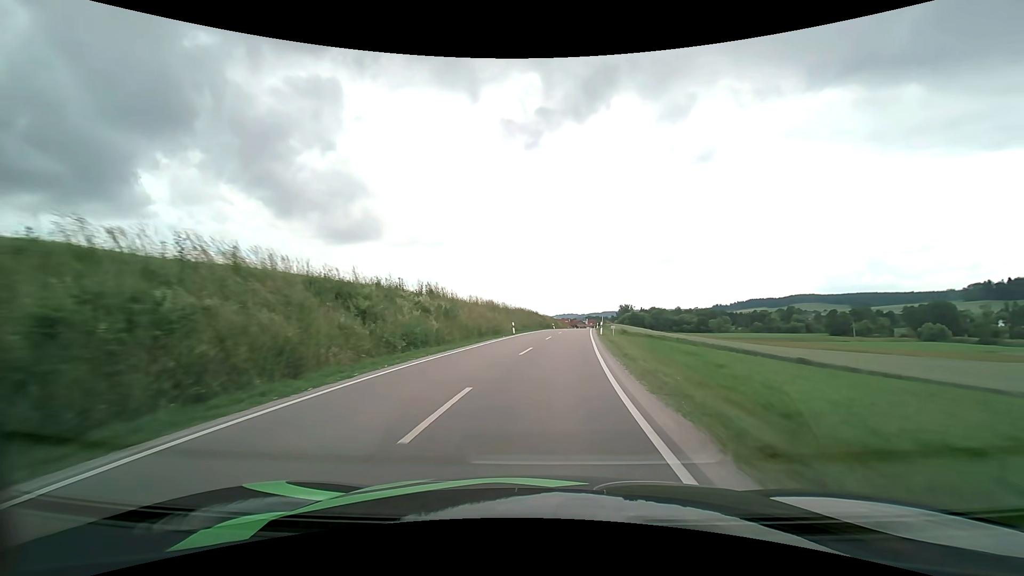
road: secondary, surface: asphalt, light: Day
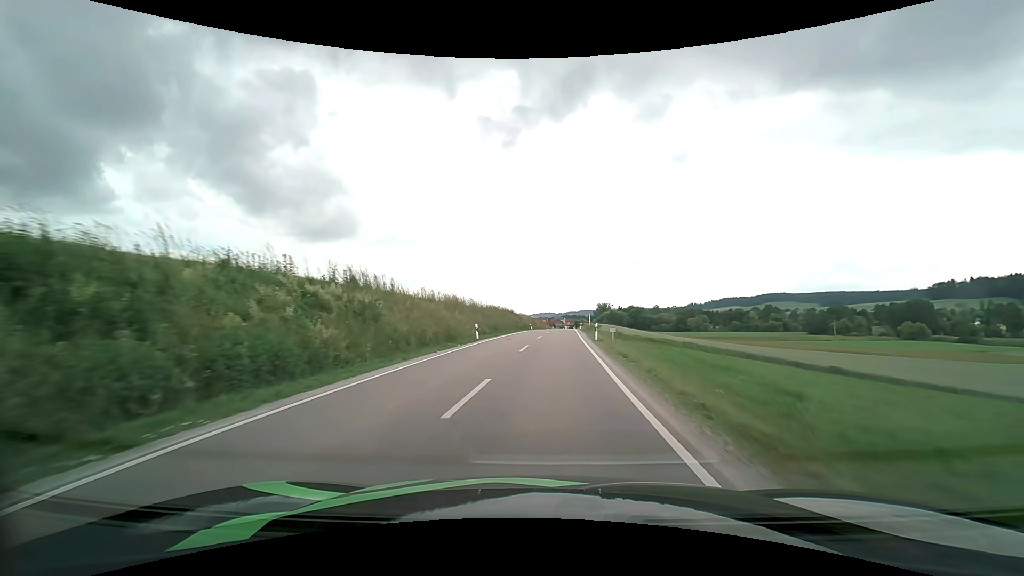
(+0.3, +10.8) m; +3°
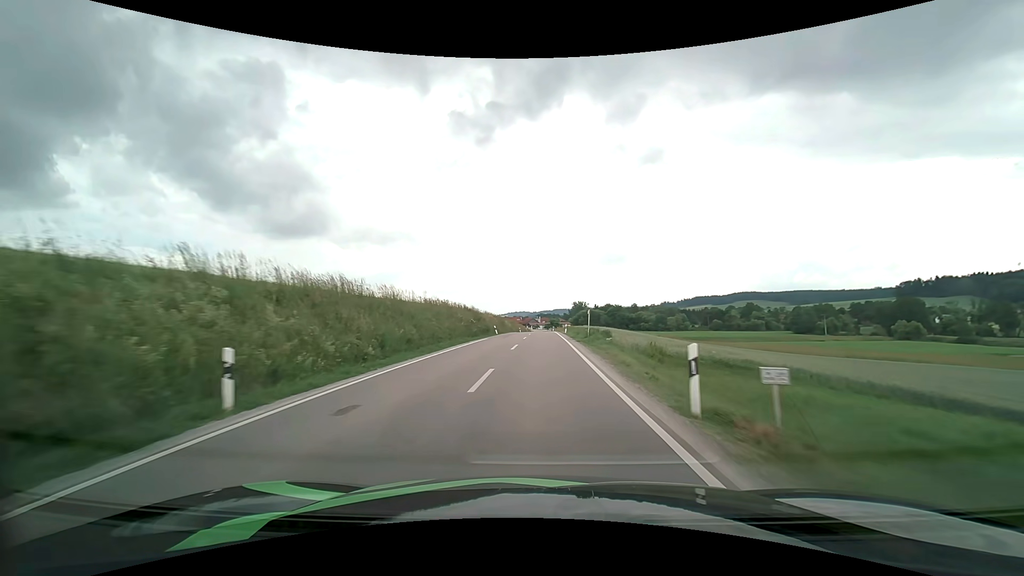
(+0.7, +21.9) m; +3°
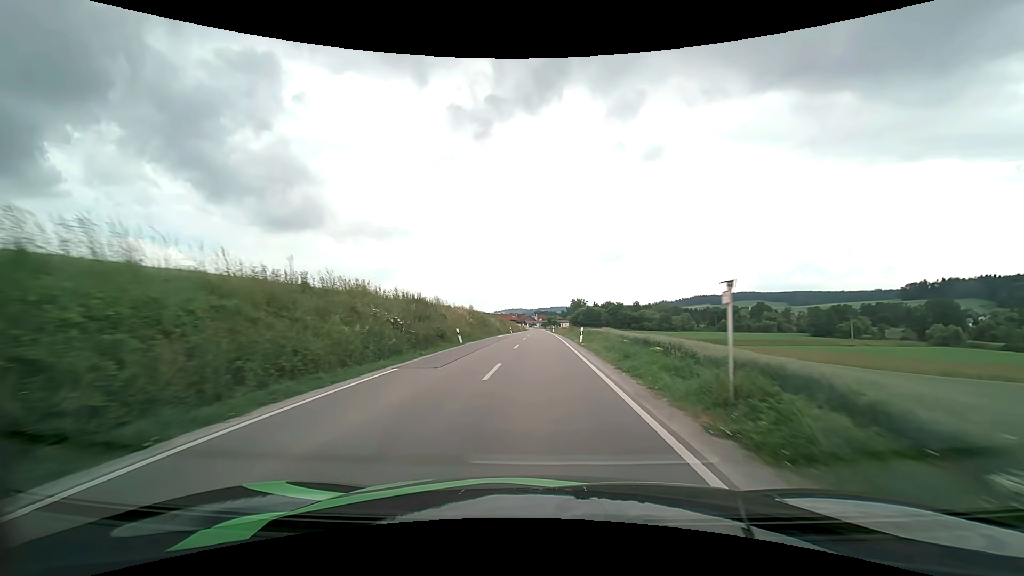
(+0.1, +22.3) m; 0°
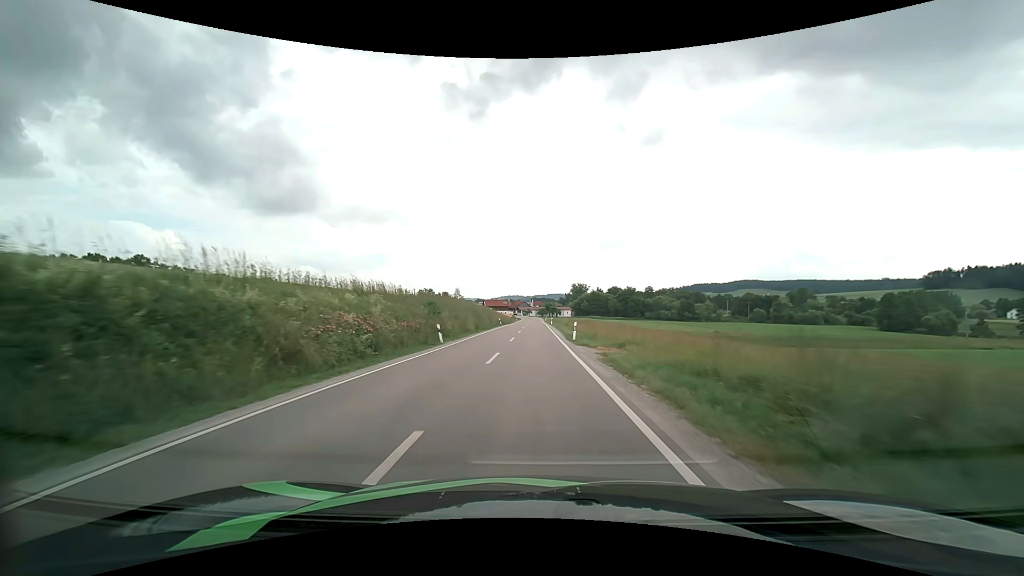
(+0.5, +57.3) m; 0°
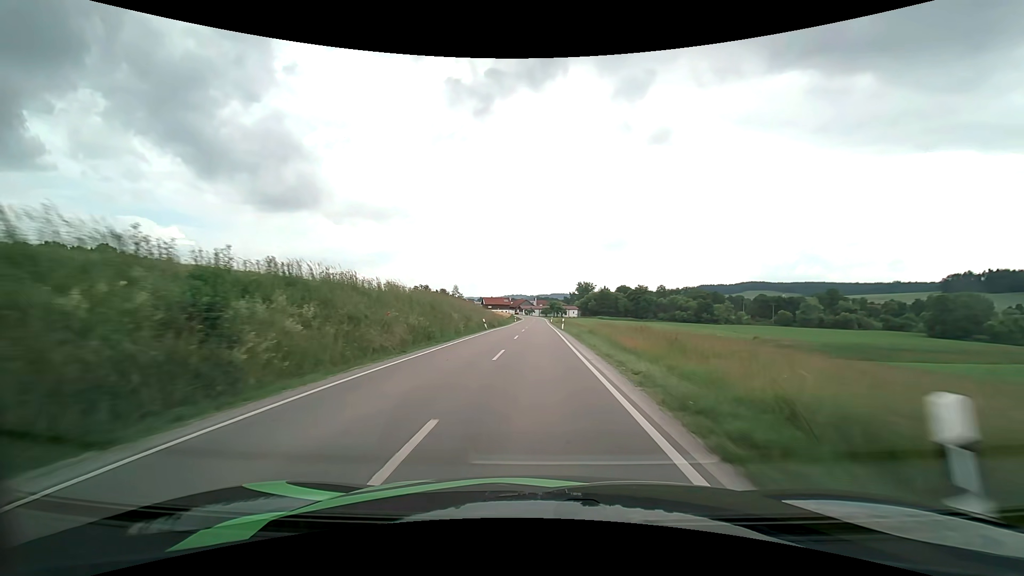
(-0.1, +23.5) m; 0°
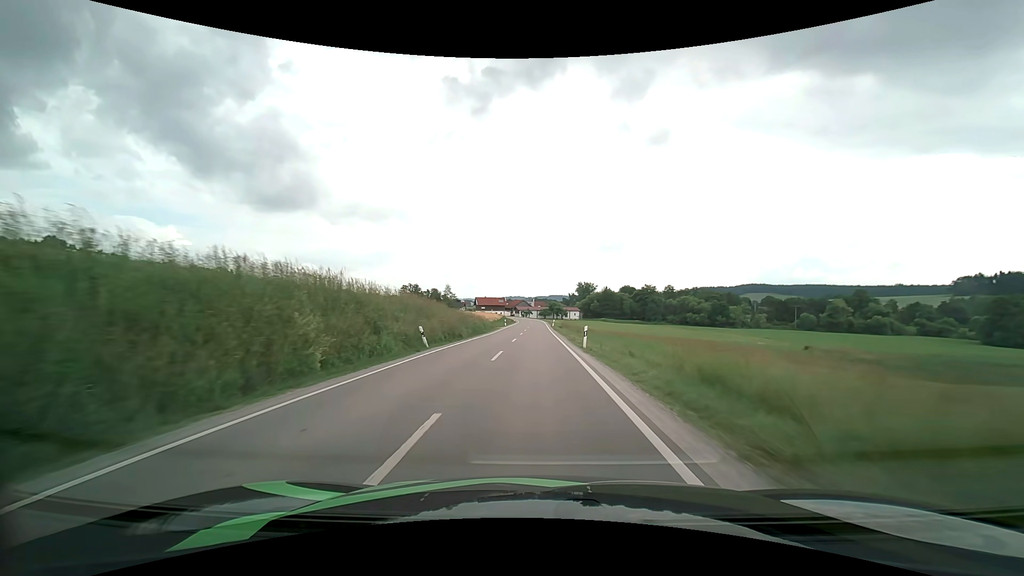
(+0.1, +23.6) m; 0°
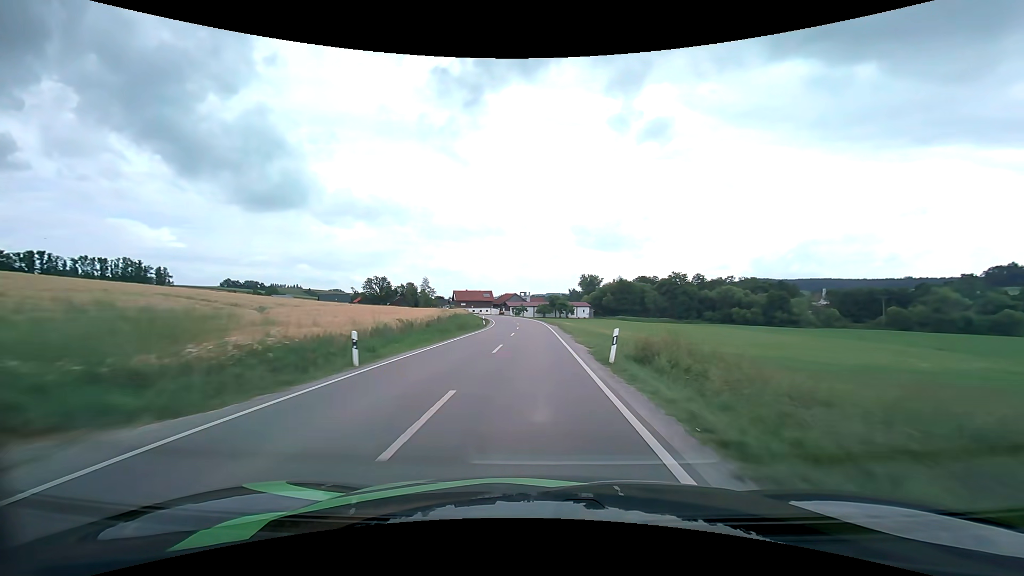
(+0.1, +58.5) m; +1°
(0, +10) (0, +20) (0, +30) (0, +40) (-1, +50) (-1, +60) (-2, +70) (-3, +80) (-5, +90) (-7, +100) m
